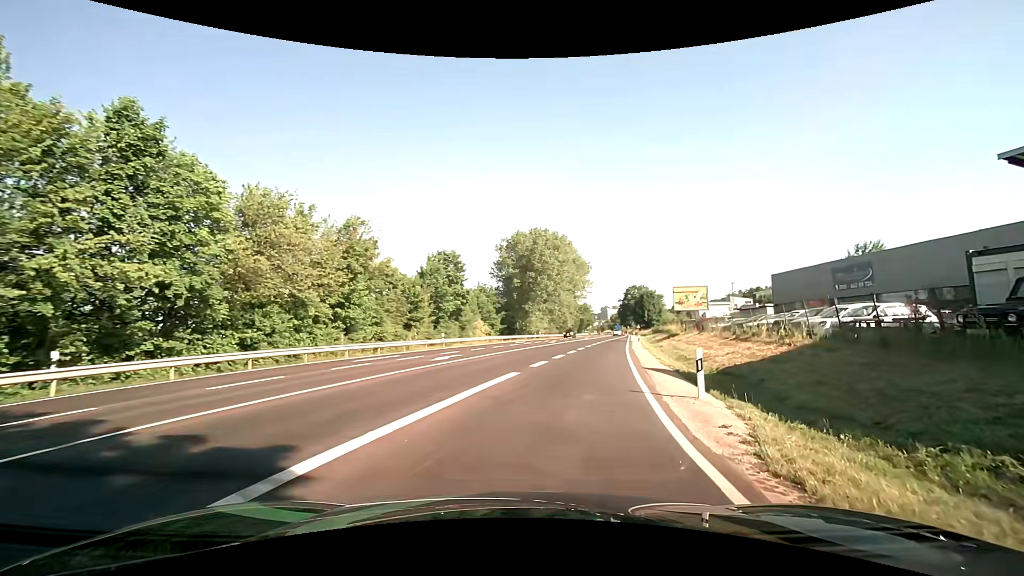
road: unclassified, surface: asphalt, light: Day
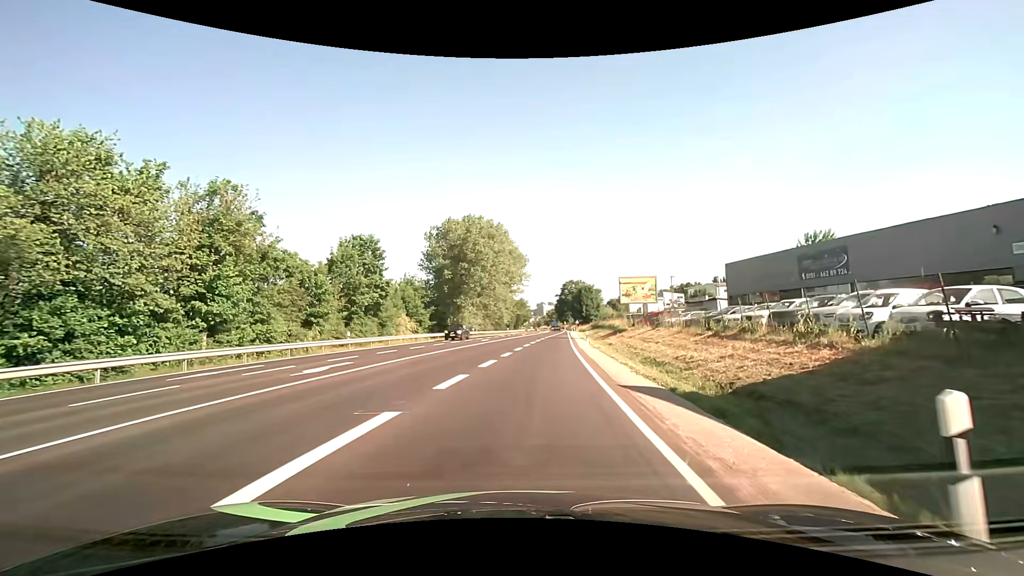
(+0.6, +7.8) m; +7°
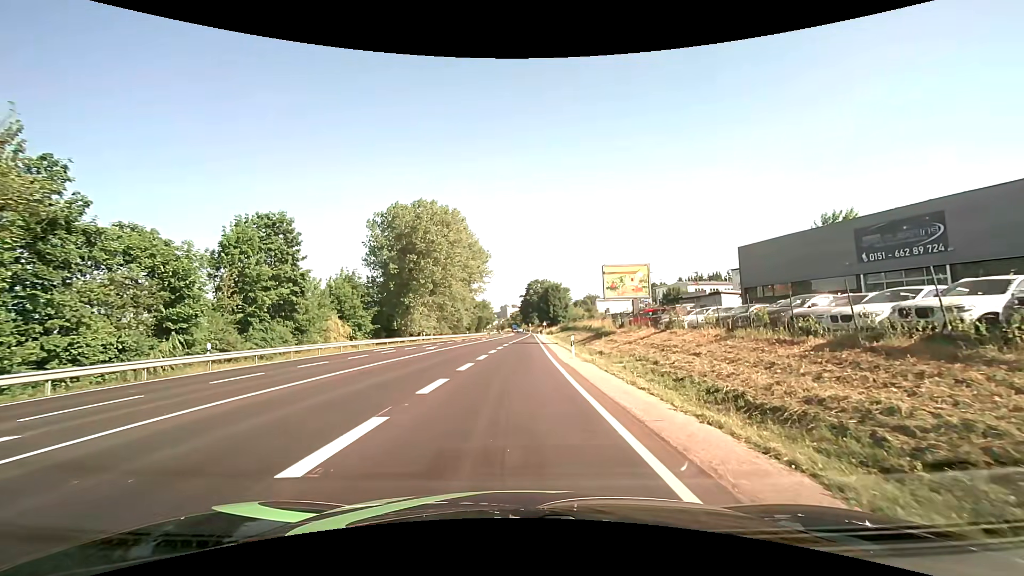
(+0.5, +12.0) m; +4°
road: primary
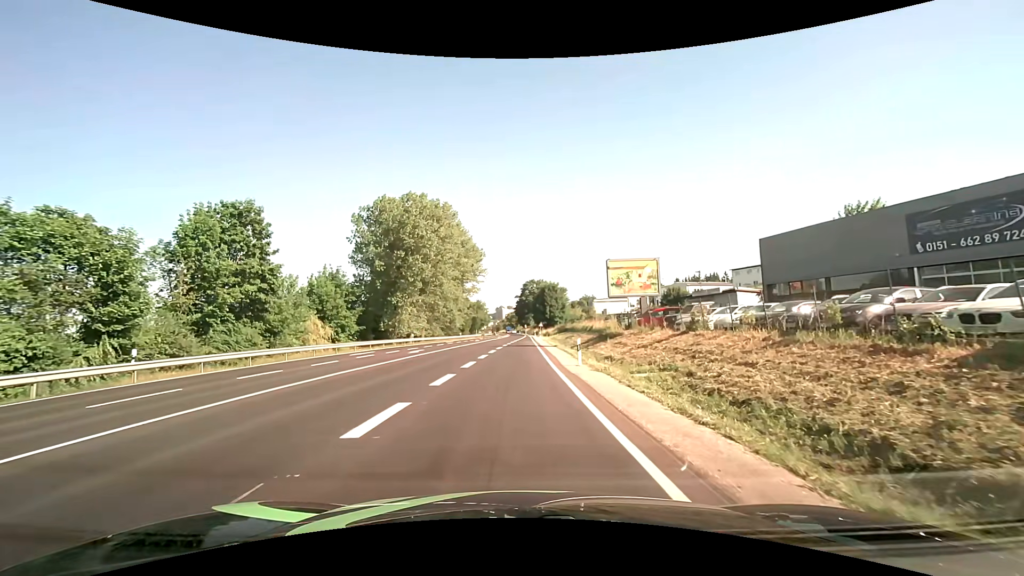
(0.0, +4.4) m; 0°
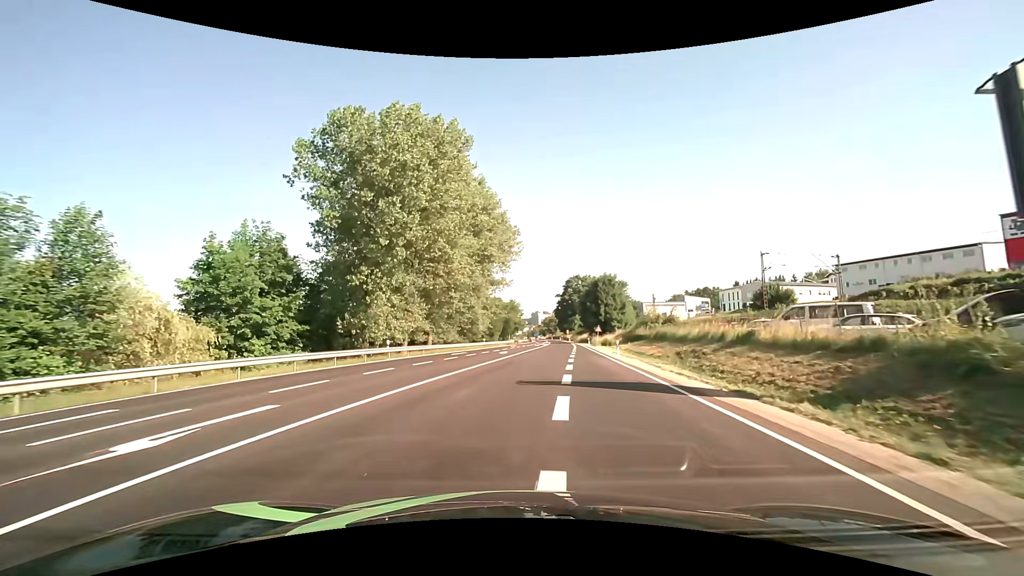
(-1.4, +29.3) m; -4°
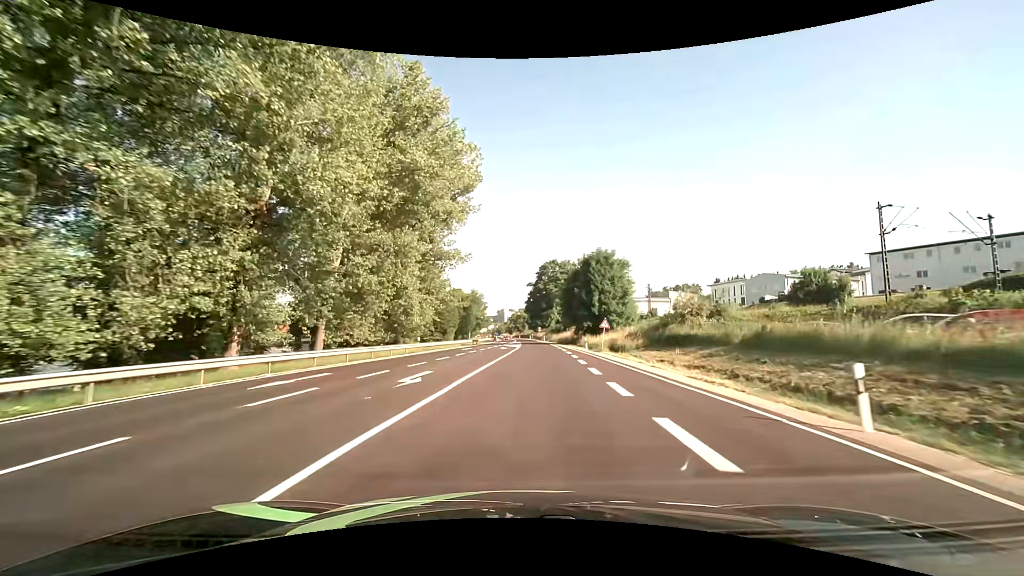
(+0.8, +27.4) m; +4°
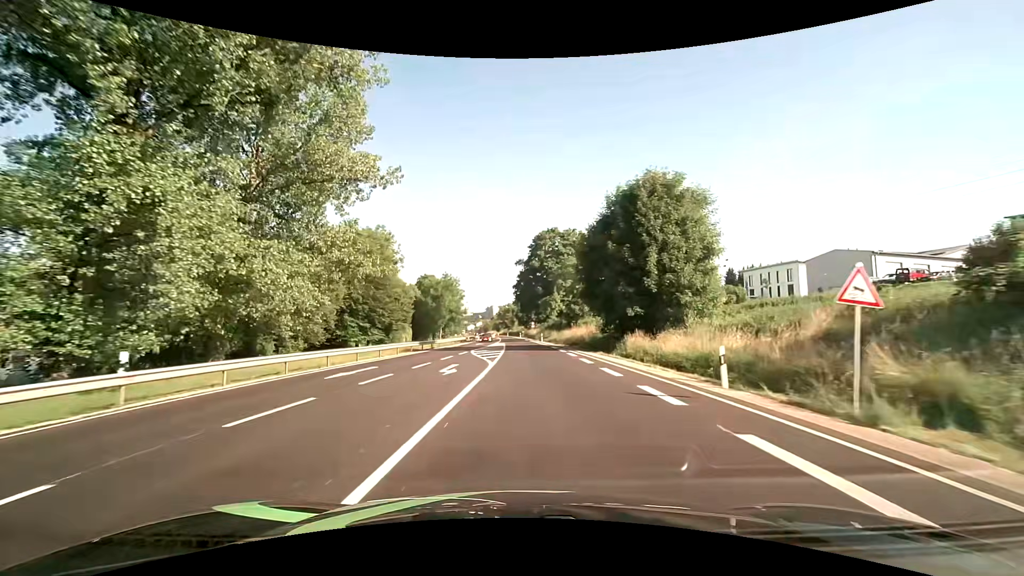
(+0.7, +32.3) m; +1°
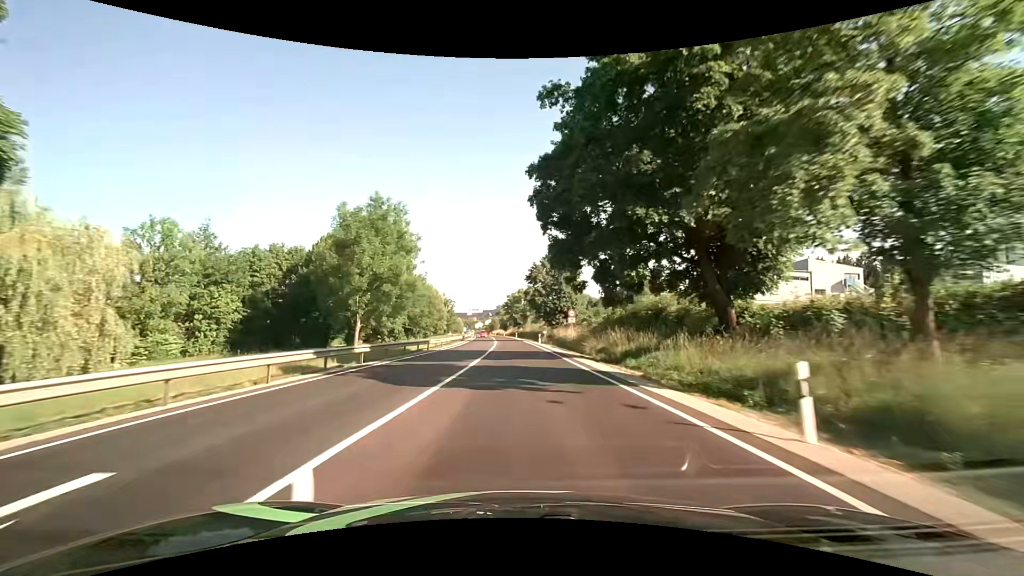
(-0.7, +58.6) m; -2°
(0, +10) (0, +20) (0, +30) (0, +40) (-1, +50) (-1, +60) (-2, +70) (-2, +80) (-3, +90) (-3, +100) m
